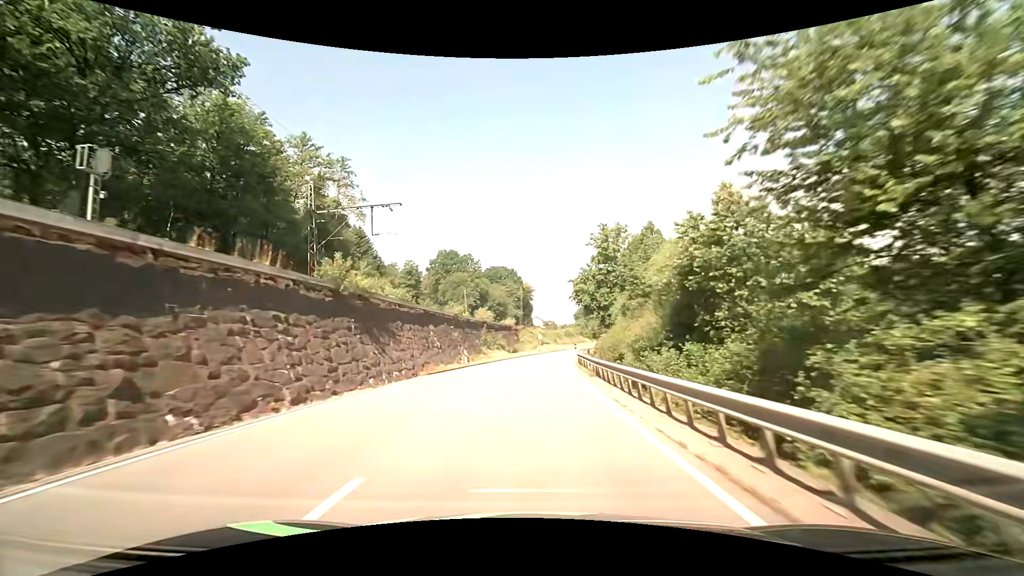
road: primary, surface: asphalt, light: Day
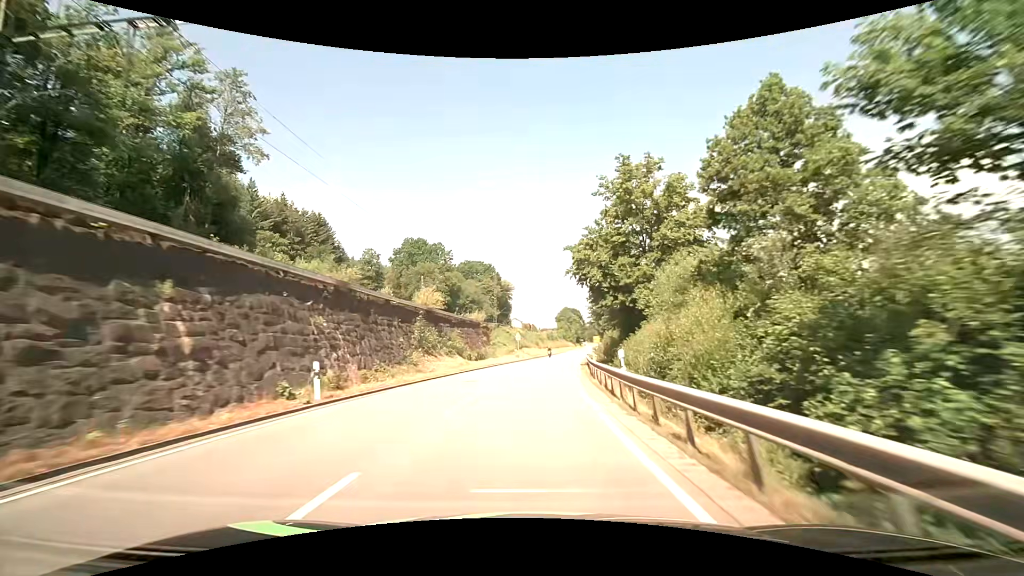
(+0.3, +23.4) m; +2°
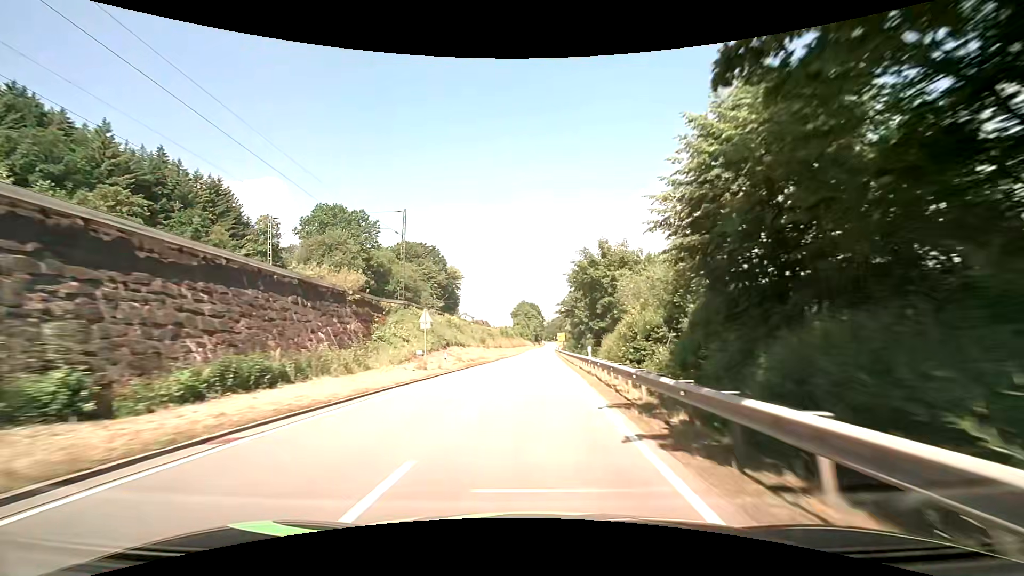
(+1.7, +34.9) m; +5°
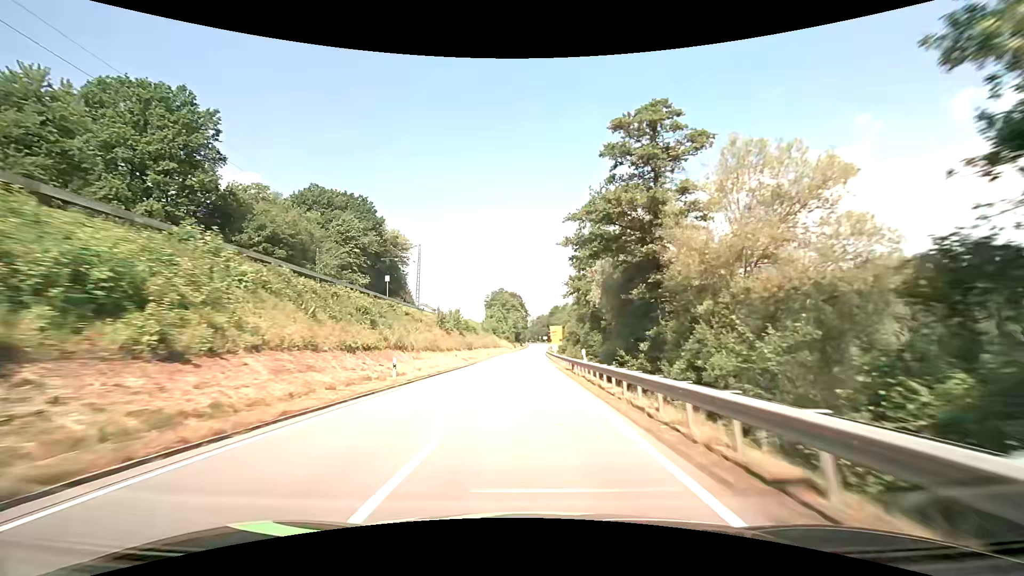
(+1.5, +58.2) m; +2°
(0, +10) (0, +20) (0, +30) (0, +40) (0, +50) (0, +60) (0, +70) (+1, +80) (+1, +90) (+1, +100) m
